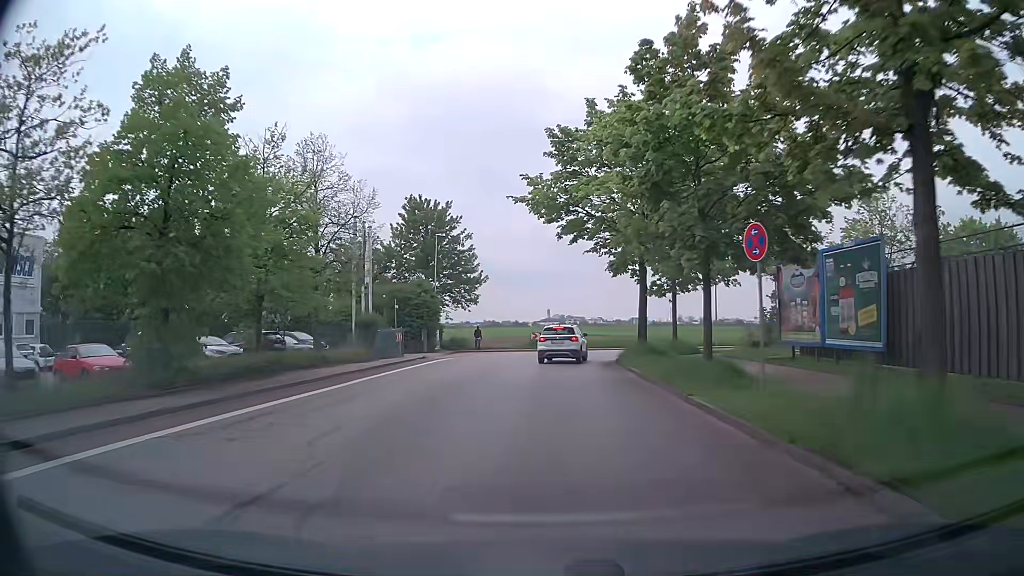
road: tertiary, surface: asphalt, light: Day
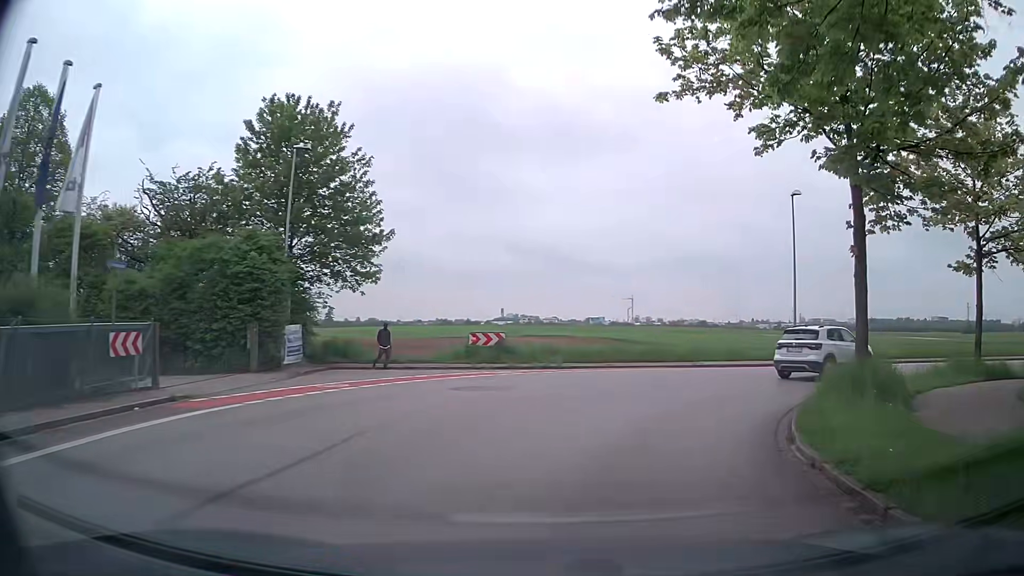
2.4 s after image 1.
(-0.1, +23.6) m; +3°
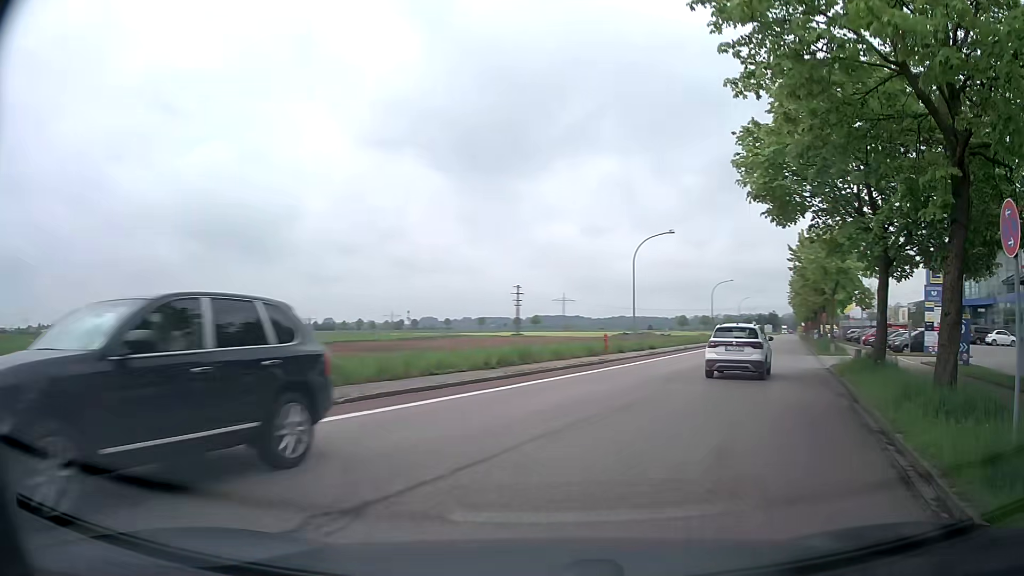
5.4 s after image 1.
(+10.0, +20.4) m; +63°
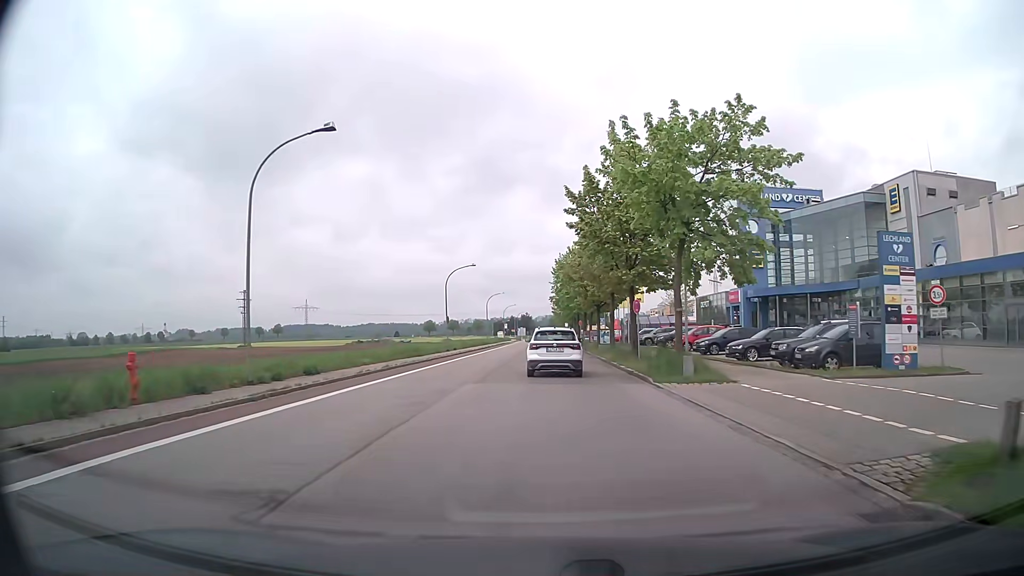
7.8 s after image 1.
(+5.7, +21.8) m; +20°
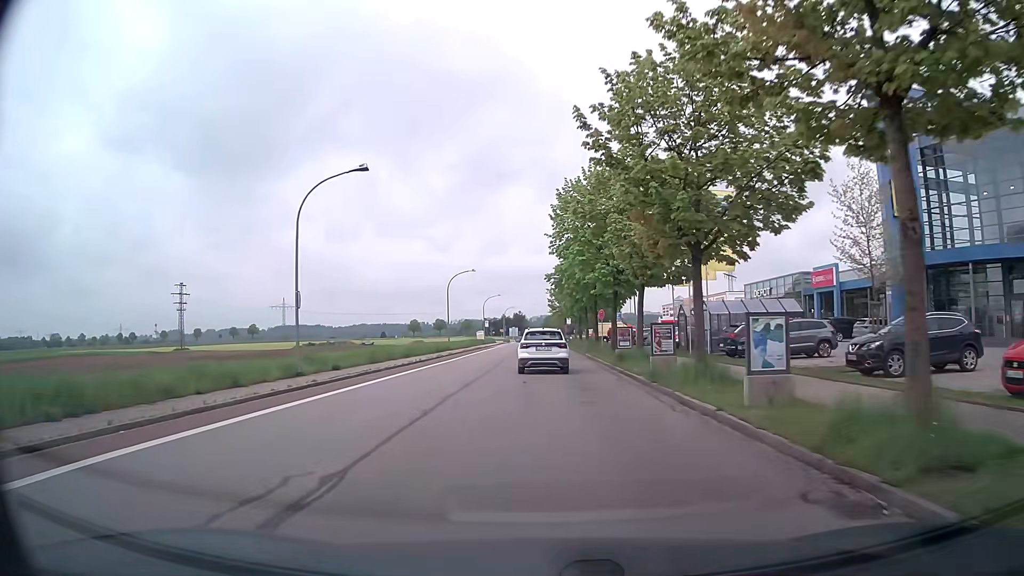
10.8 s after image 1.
(0.0, +34.0) m; +1°
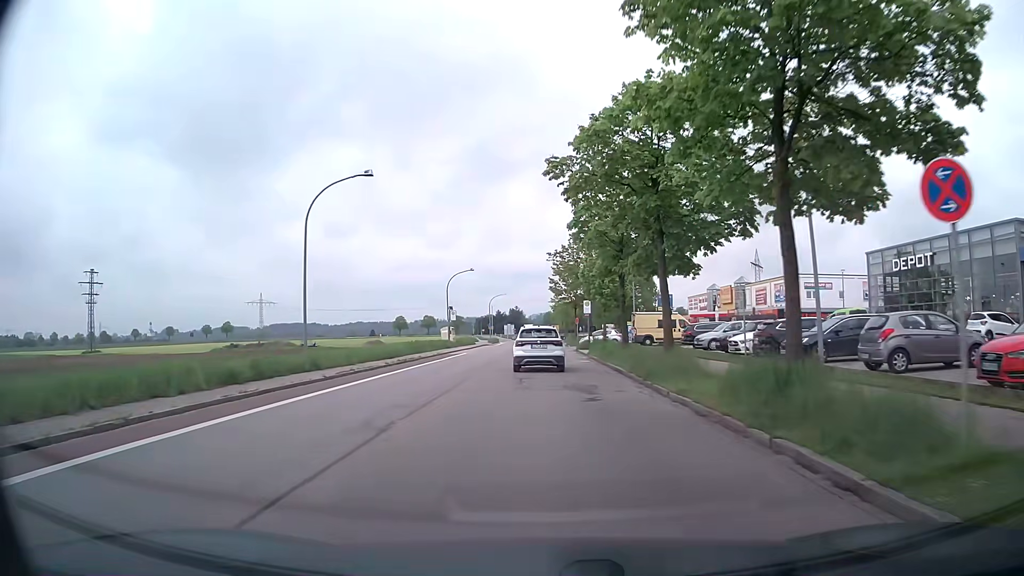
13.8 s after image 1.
(-0.3, +36.8) m; 0°
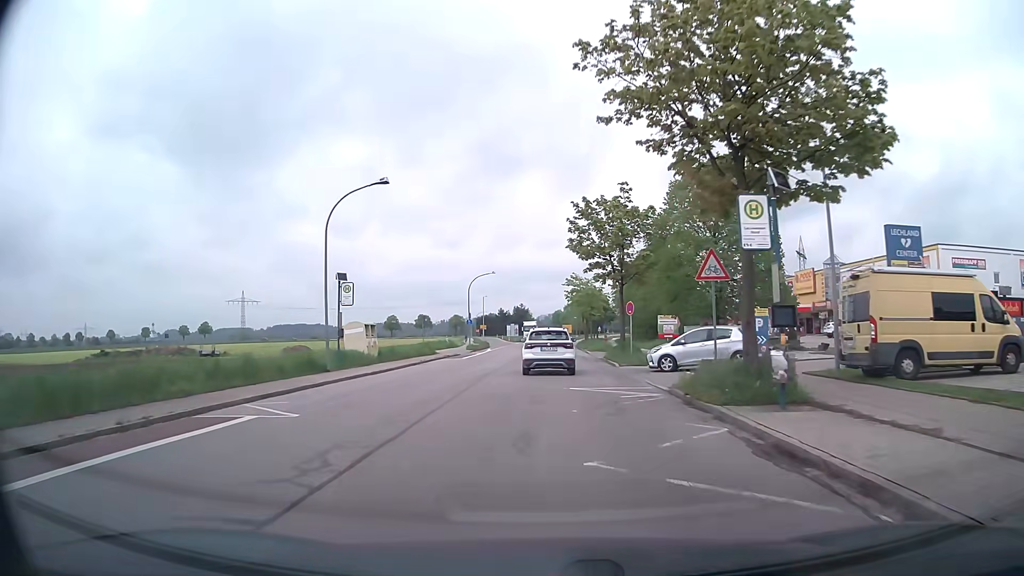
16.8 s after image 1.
(-0.2, +37.0) m; -1°
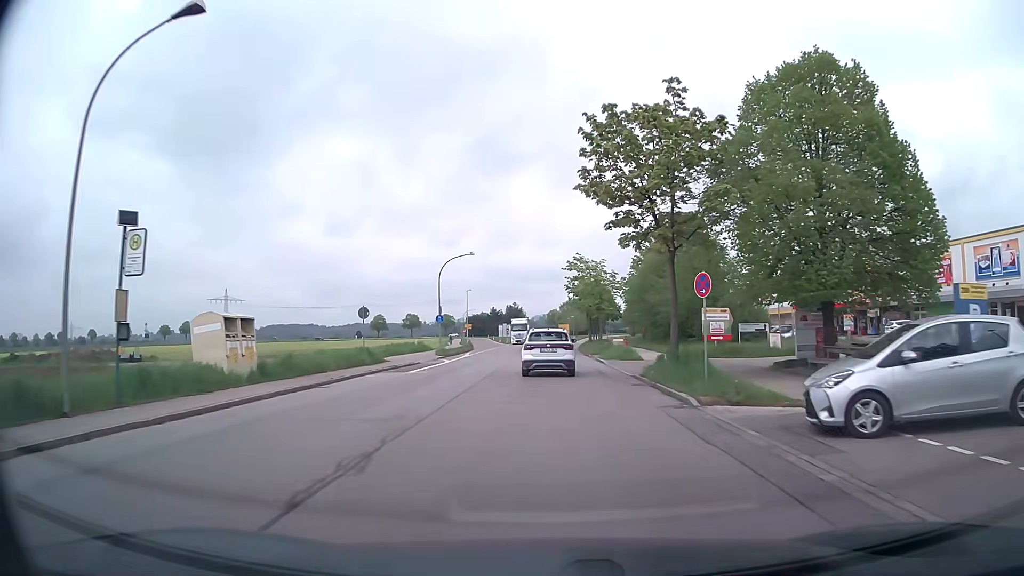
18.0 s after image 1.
(0.0, +15.2) m; 0°
(0, +10) (0, +20) (0, +30) (0, +40) (0, +50) (0, +60) (0, +70) (0, +80) (0, +90) (0, +100) m
